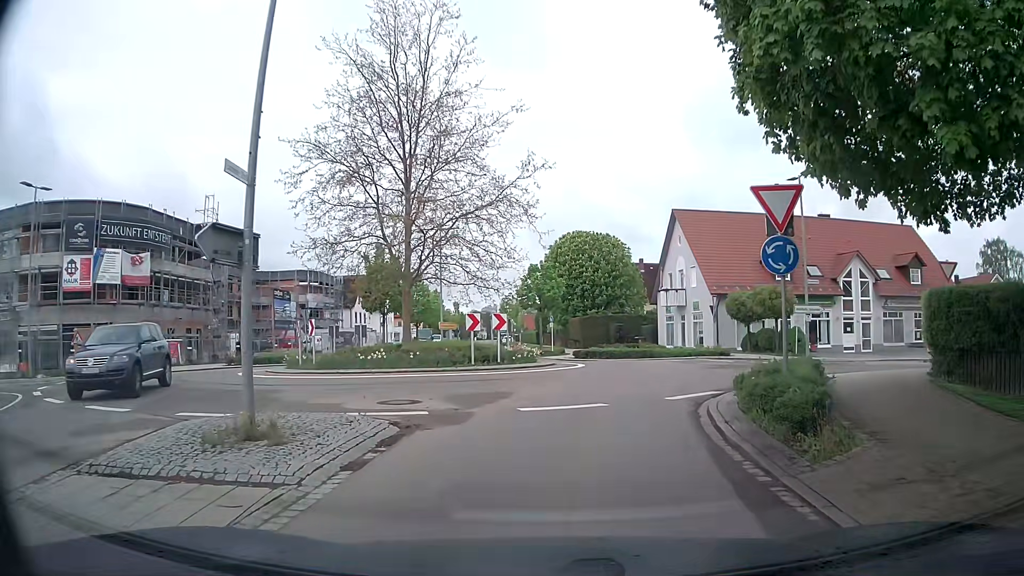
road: tertiary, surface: asphalt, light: Day
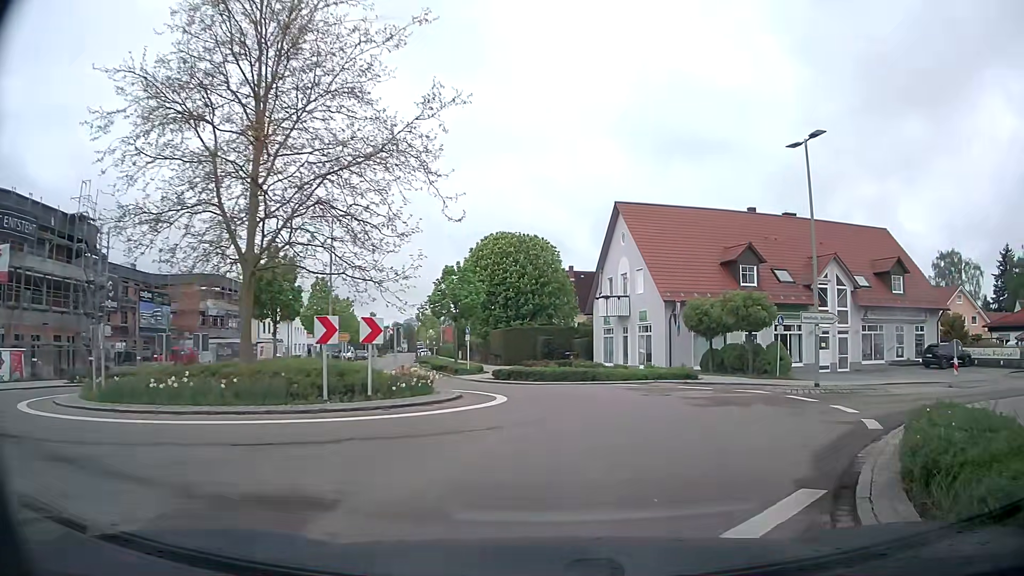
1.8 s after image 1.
(+0.3, +8.2) m; +8°
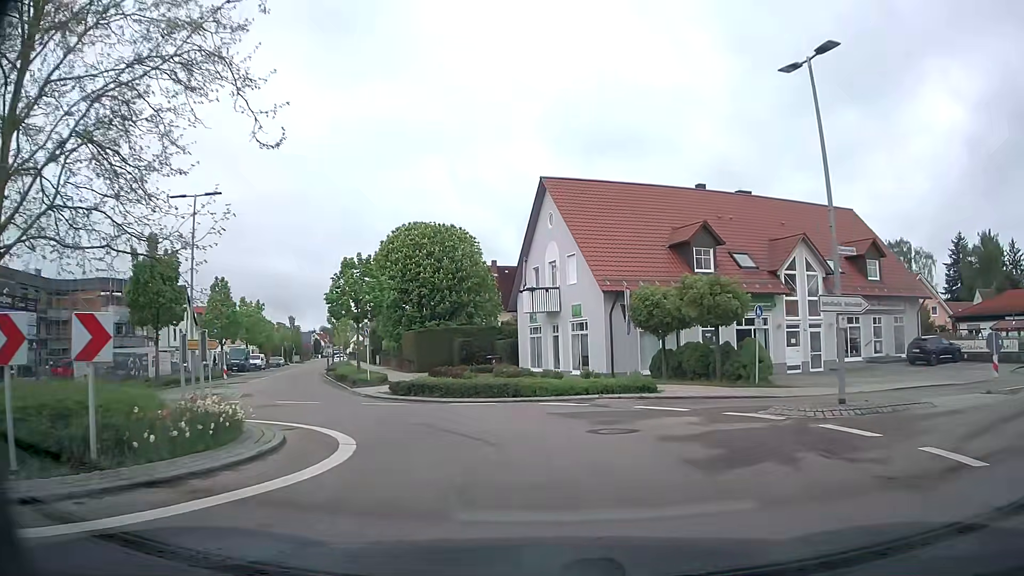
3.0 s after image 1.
(+0.4, +6.8) m; +6°
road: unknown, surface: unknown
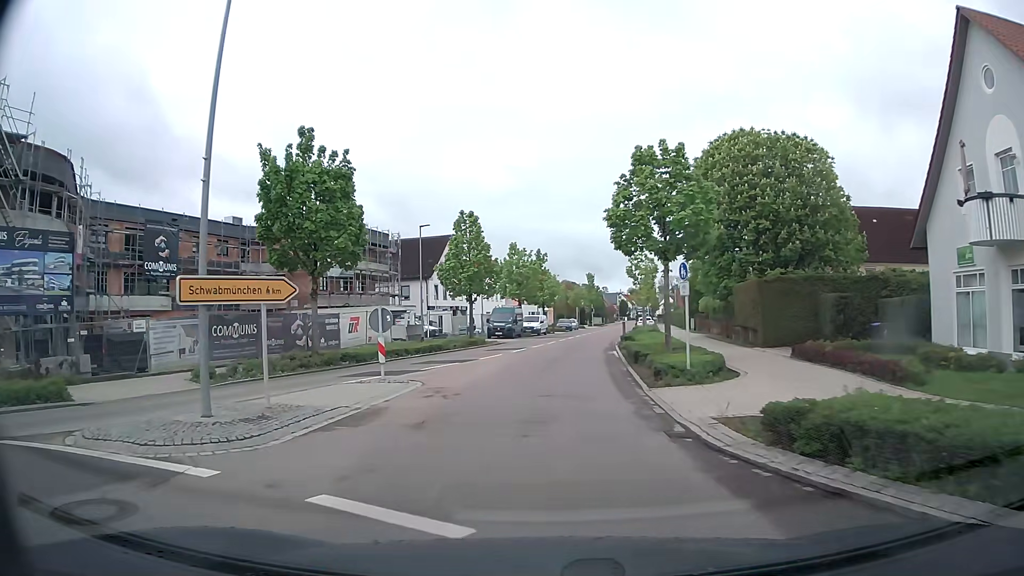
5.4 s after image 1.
(-4.0, +16.9) m; -27°
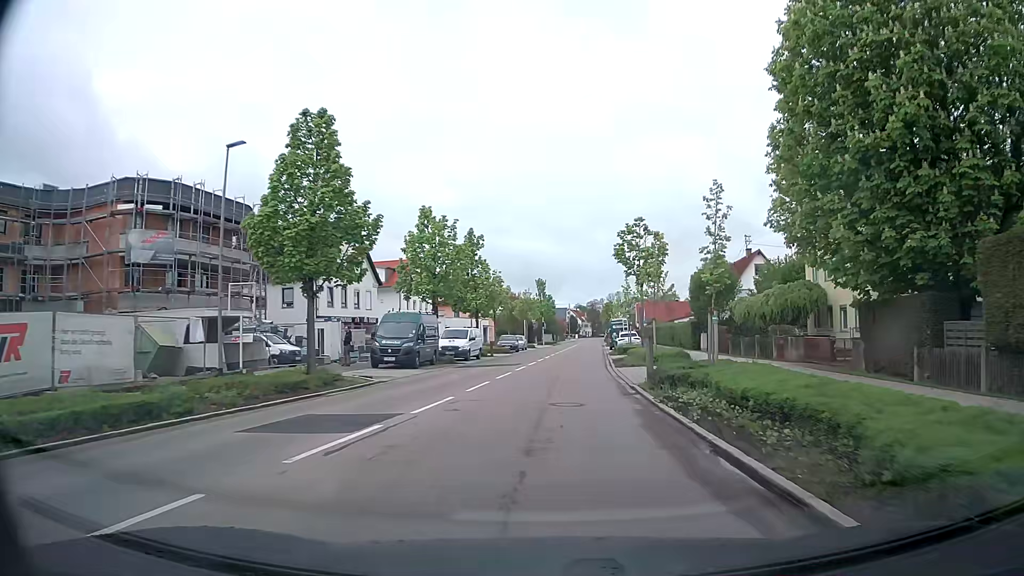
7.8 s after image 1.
(+0.2, +23.7) m; +4°
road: tertiary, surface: asphalt
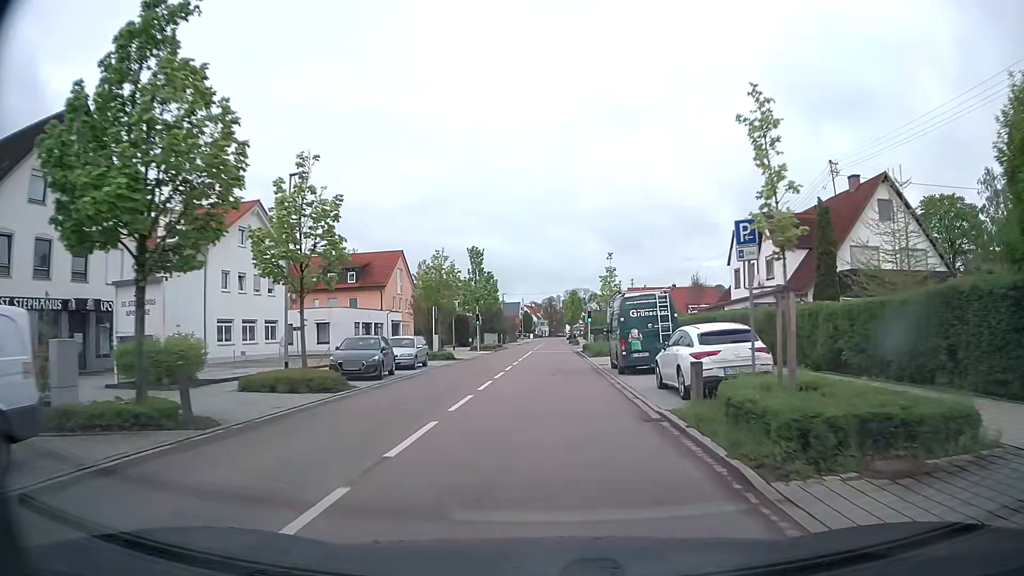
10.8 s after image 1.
(+1.7, +35.7) m; +4°
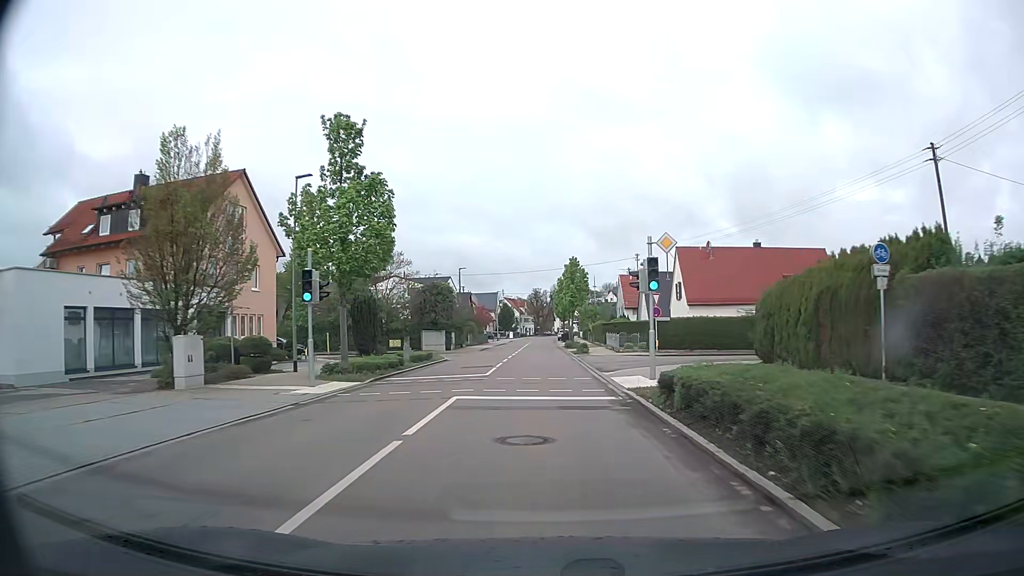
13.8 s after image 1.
(+0.3, +38.9) m; +1°
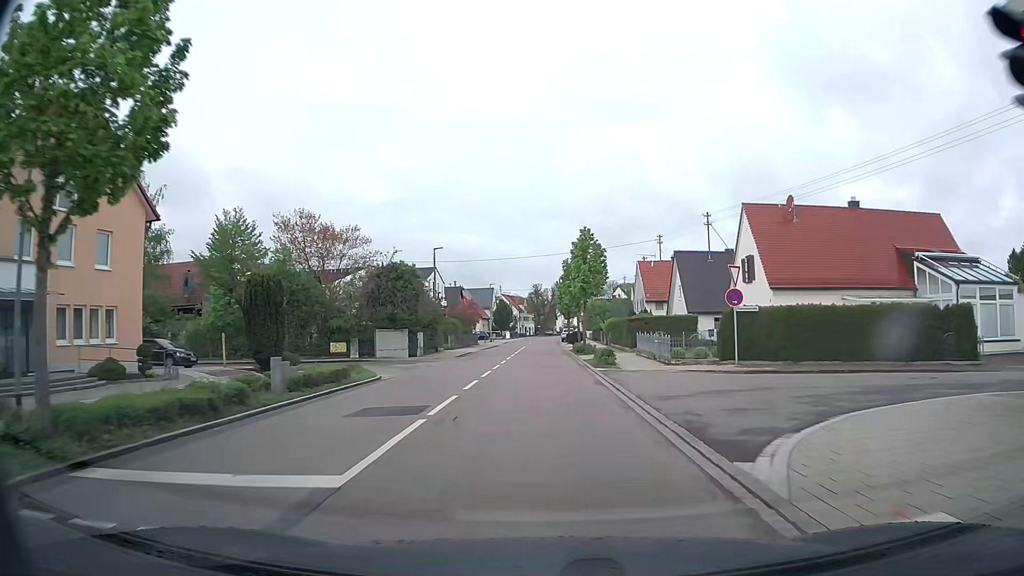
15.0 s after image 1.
(0.0, +15.8) m; 0°
(0, +10) (0, +20) (0, +30) (0, +40) (0, +50) (0, +60) (0, +70) (0, +80) (0, +90) (+1, +100) m
